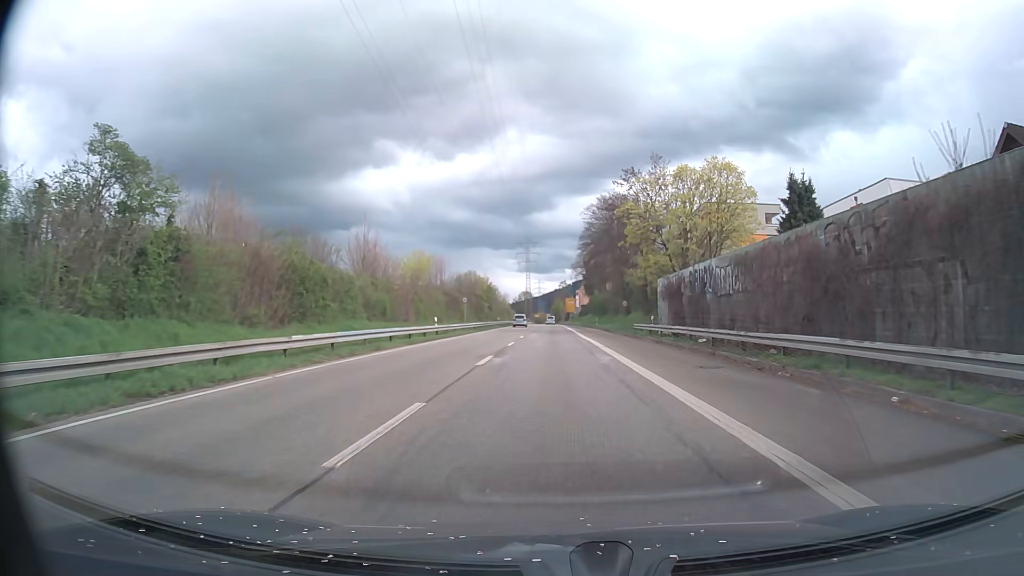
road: trunk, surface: asphalt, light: Day
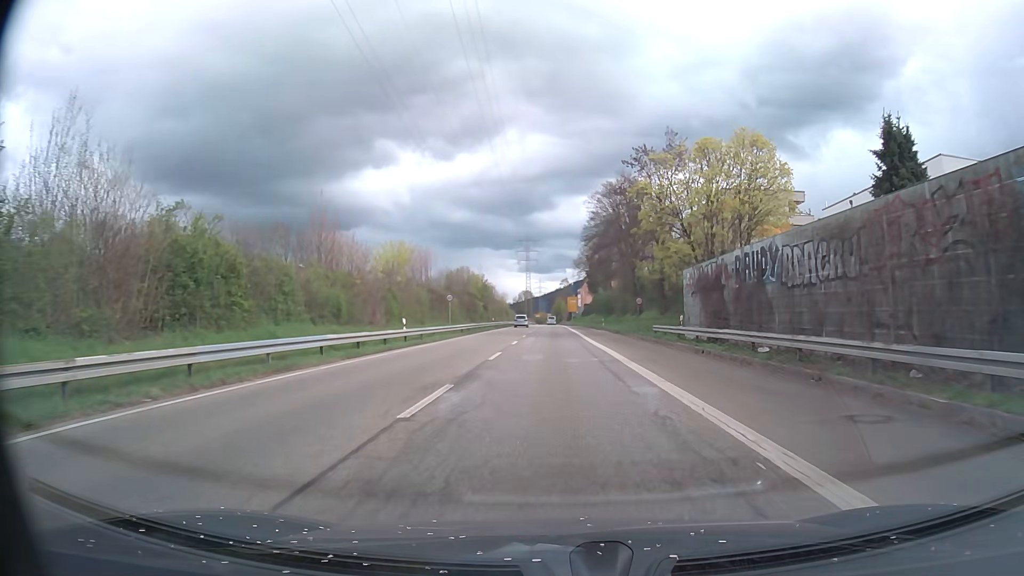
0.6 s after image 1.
(0.0, +9.1) m; 0°
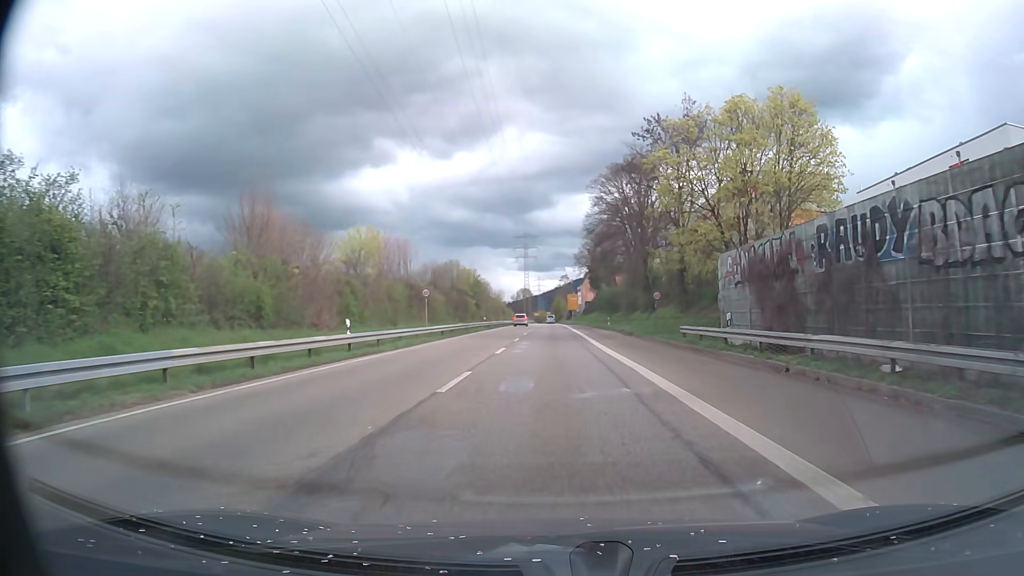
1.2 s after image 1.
(0.0, +8.9) m; 0°
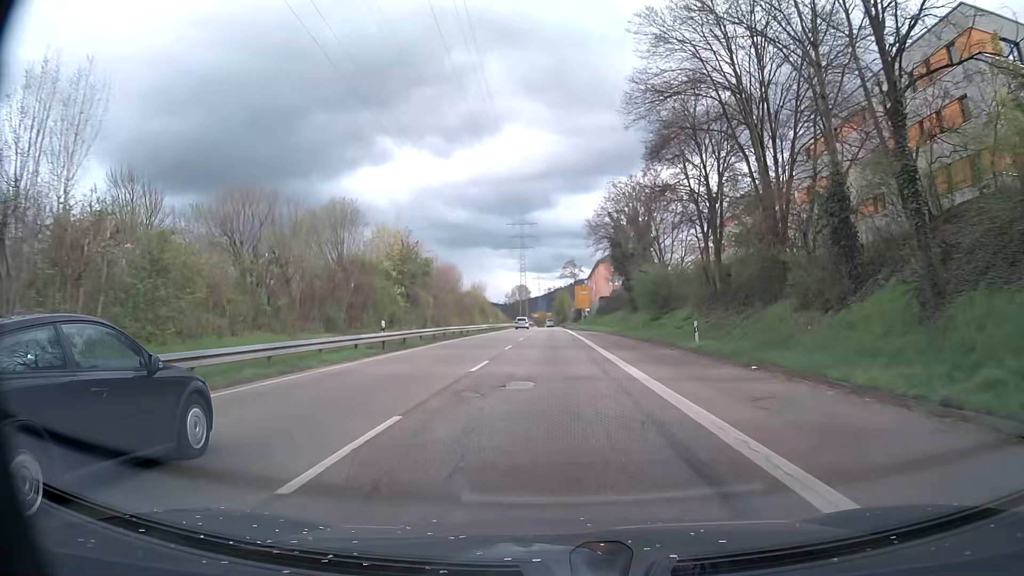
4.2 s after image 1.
(-0.1, +42.9) m; 0°
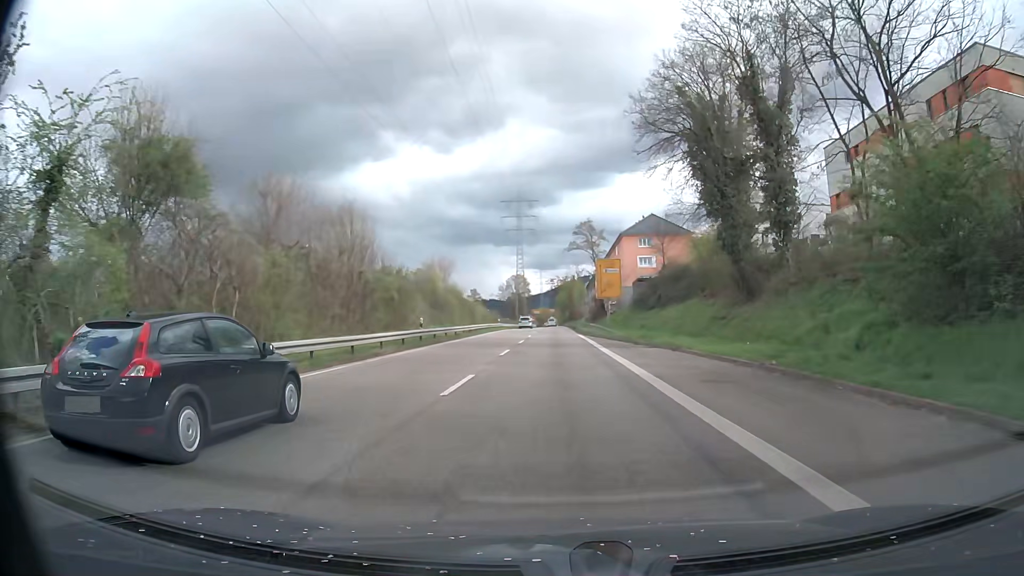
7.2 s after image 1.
(-0.1, +41.7) m; 0°
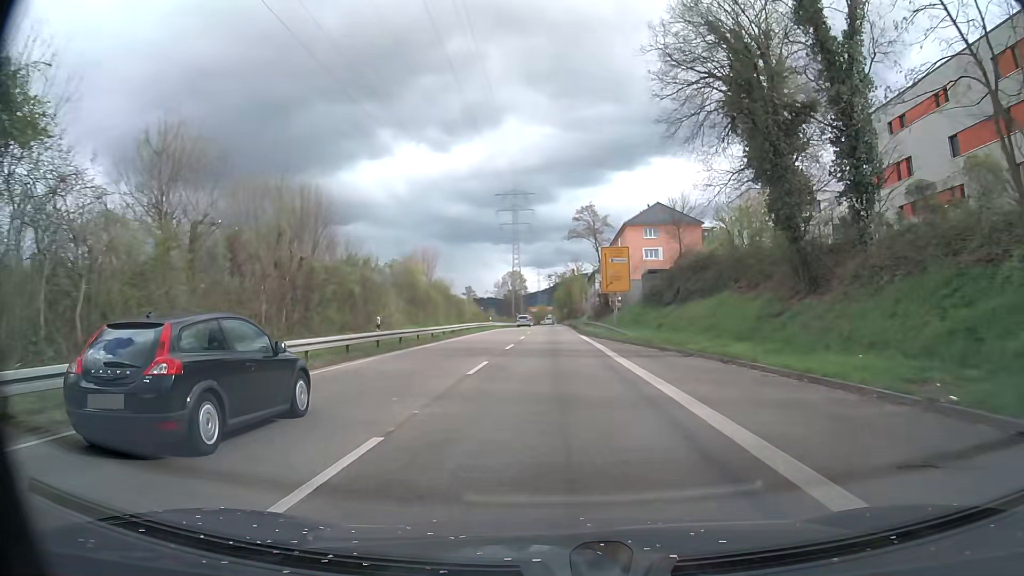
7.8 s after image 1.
(-0.1, +8.2) m; -1°
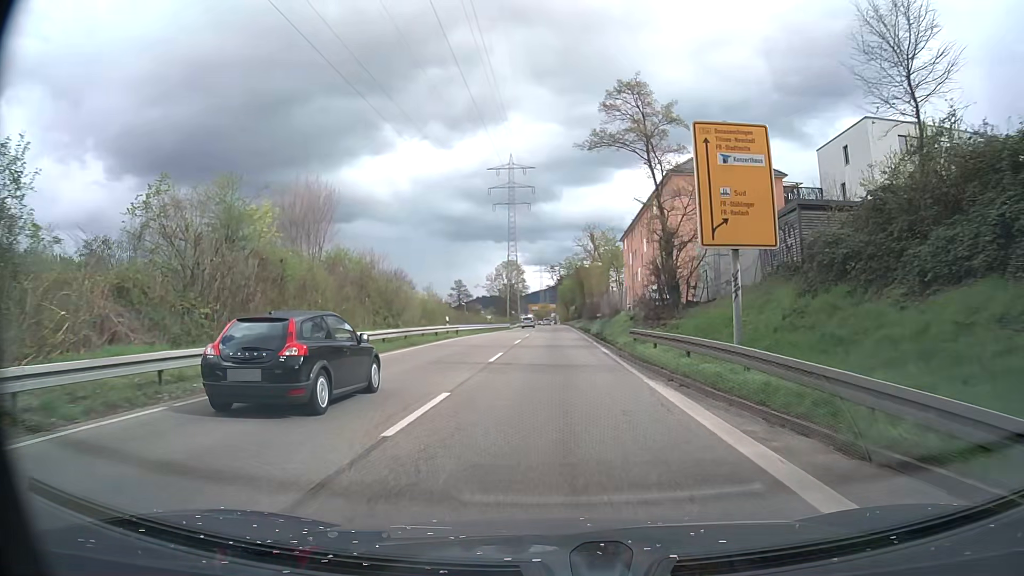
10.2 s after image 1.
(0.0, +32.0) m; 0°
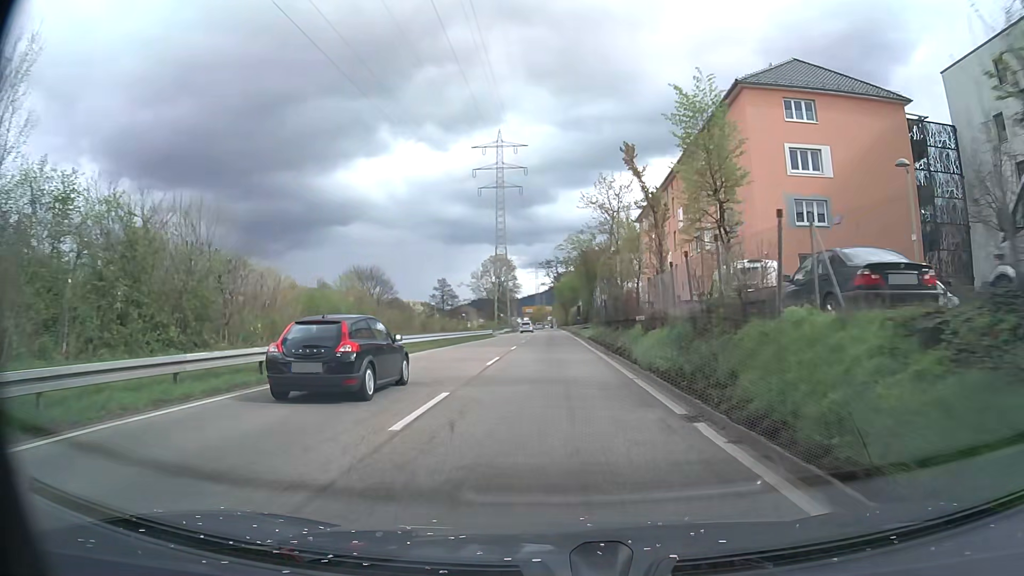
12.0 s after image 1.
(0.0, +23.5) m; 0°
(0, +10) (0, +20) (0, +30) (0, +40) (0, +50) (-1, +60) (-1, +70) (-1, +80) (-1, +90) (-1, +100) m
